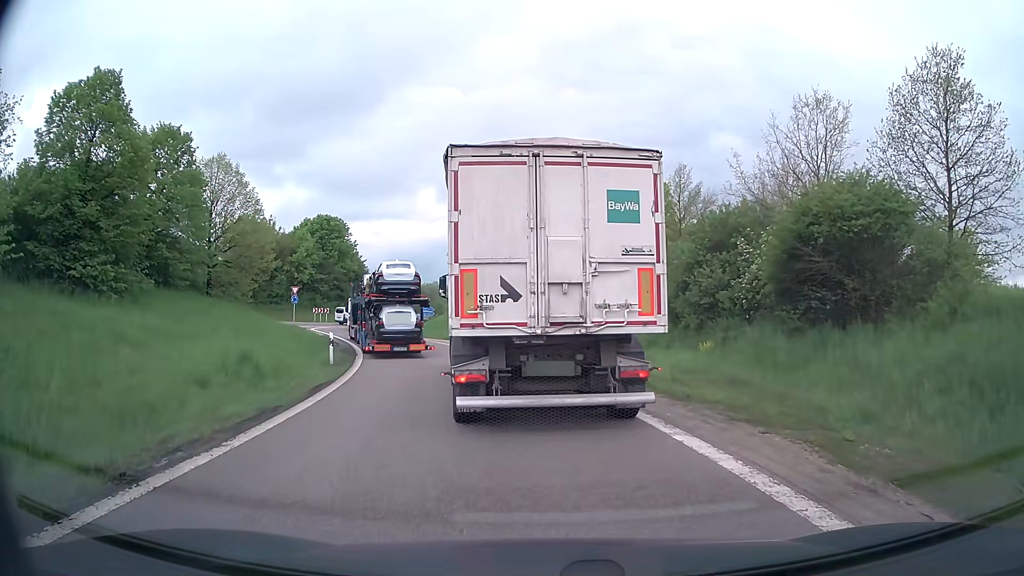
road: trunk_link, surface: asphalt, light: Day
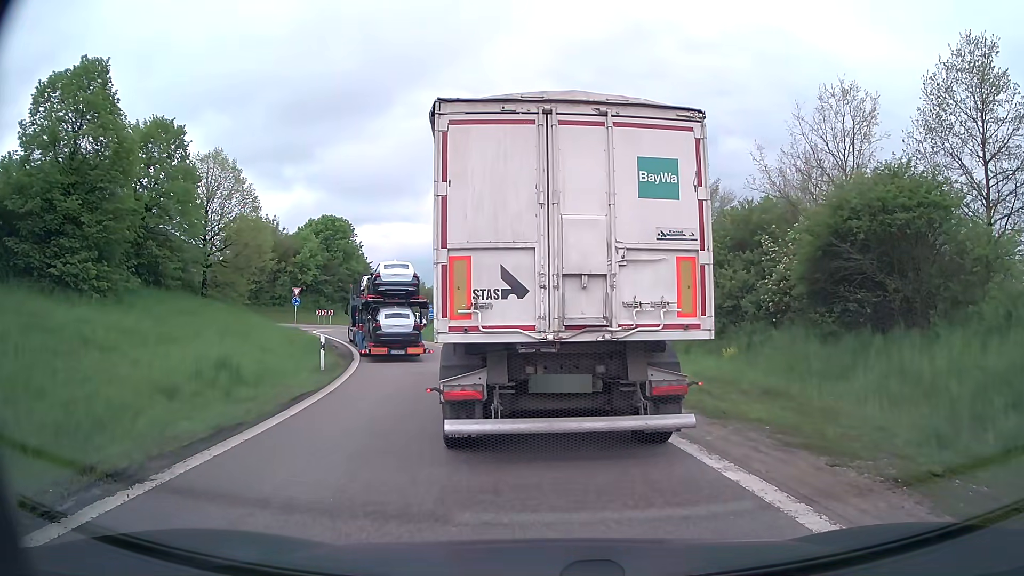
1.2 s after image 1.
(0.0, +1.7) m; 0°
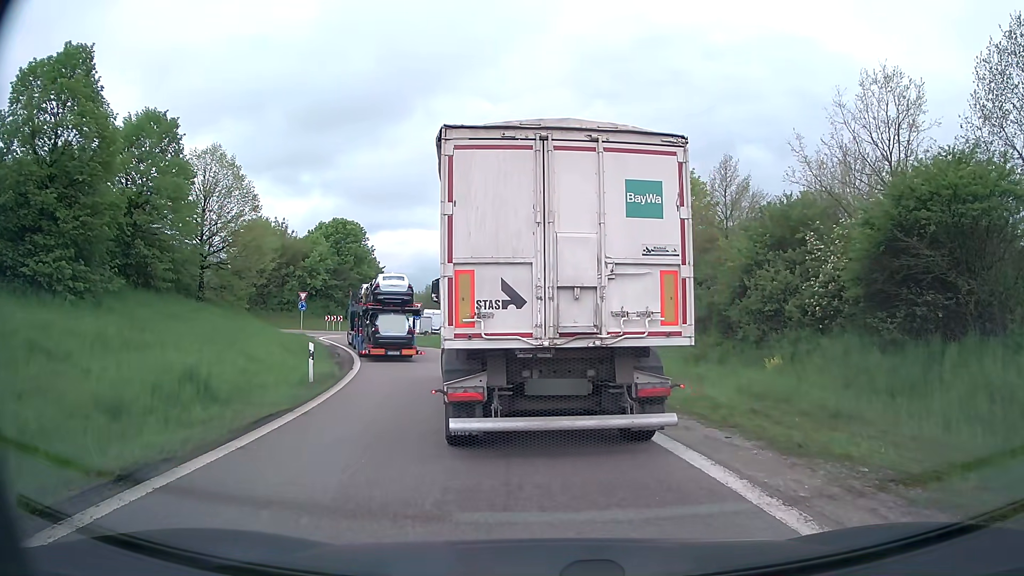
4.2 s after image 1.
(0.0, +2.7) m; -1°
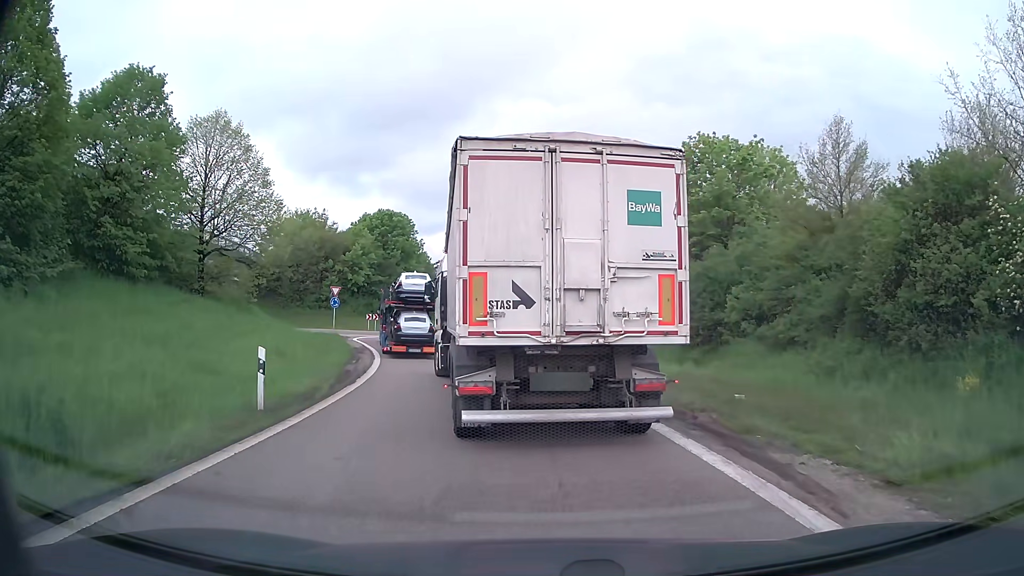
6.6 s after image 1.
(-0.3, +7.2) m; -5°
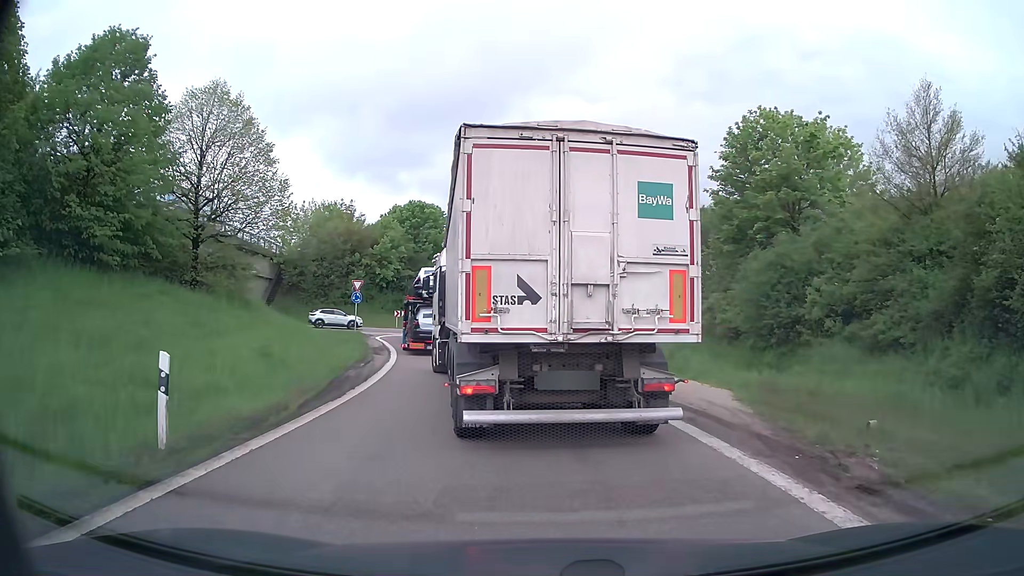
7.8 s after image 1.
(-0.1, +4.4) m; -4°
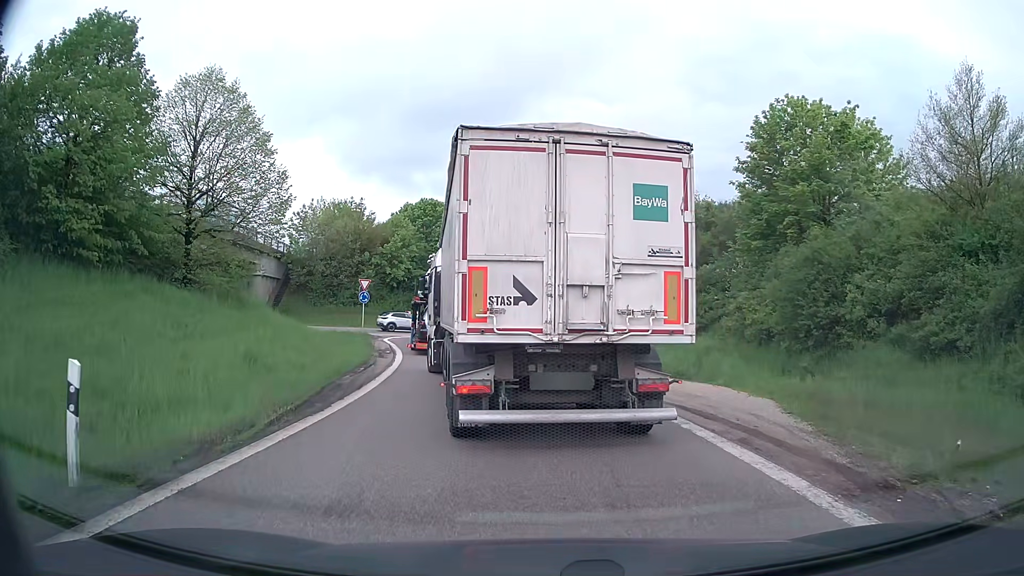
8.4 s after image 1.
(0.0, +2.0) m; -1°
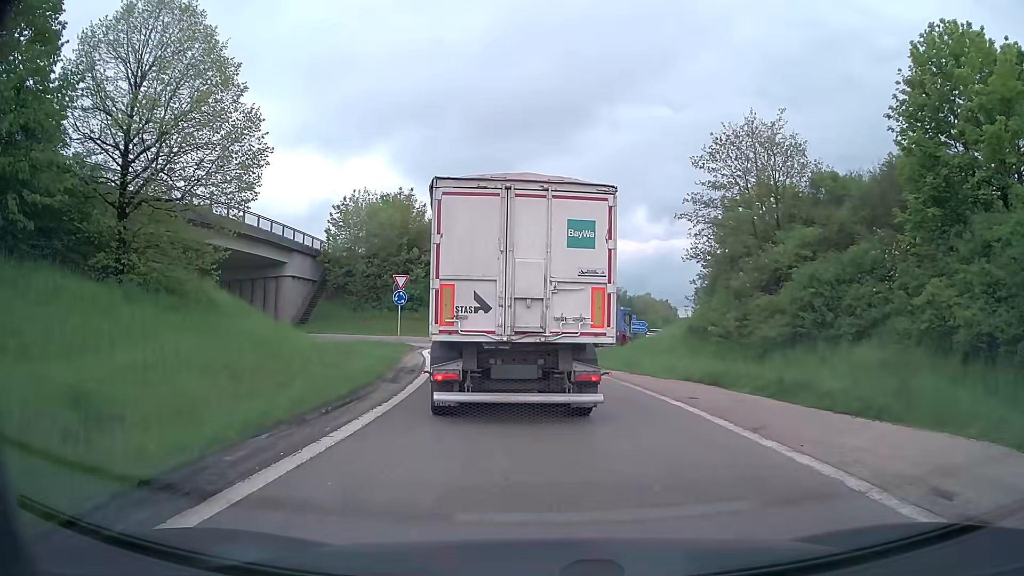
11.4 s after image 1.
(-0.5, +9.6) m; -6°
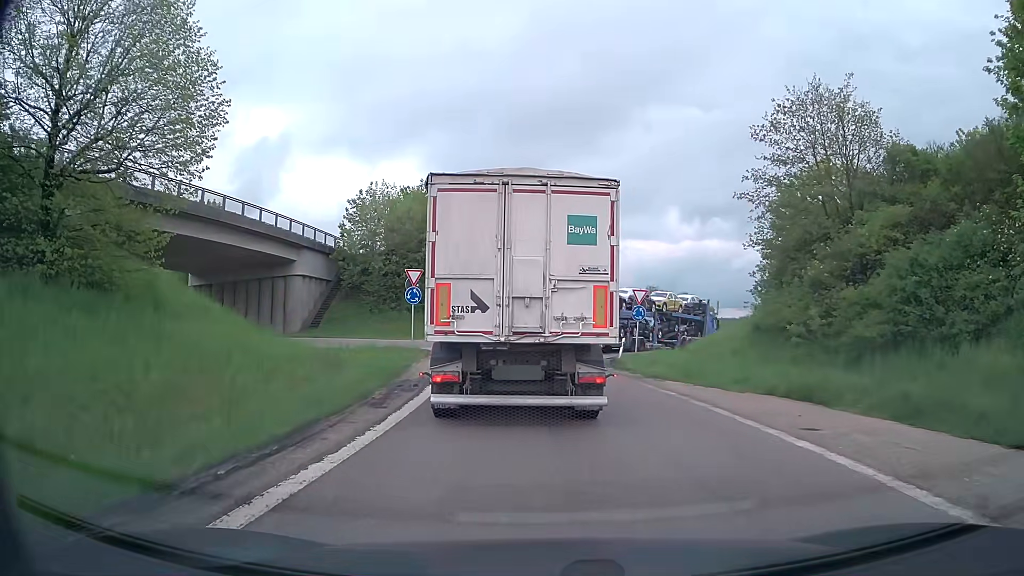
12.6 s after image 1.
(-0.2, +5.1) m; -3°
(0, +10) (-1, +20) (0, +30) (+3, +39) (+8, +48) (+13, +56) (+16, +66) (+18, +76) (+20, +86) (+25, +95) m
